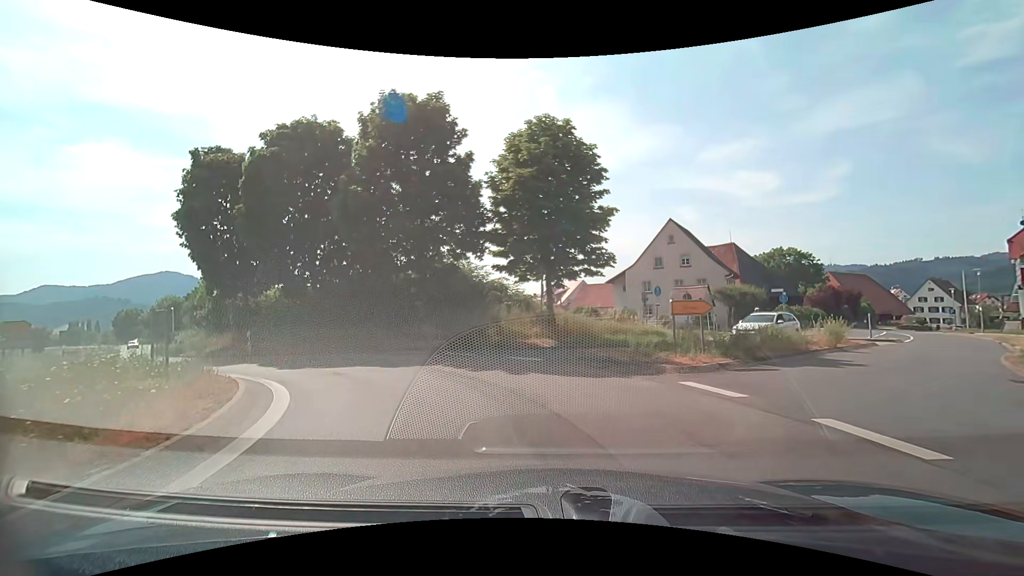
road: secondary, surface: asphalt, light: Day
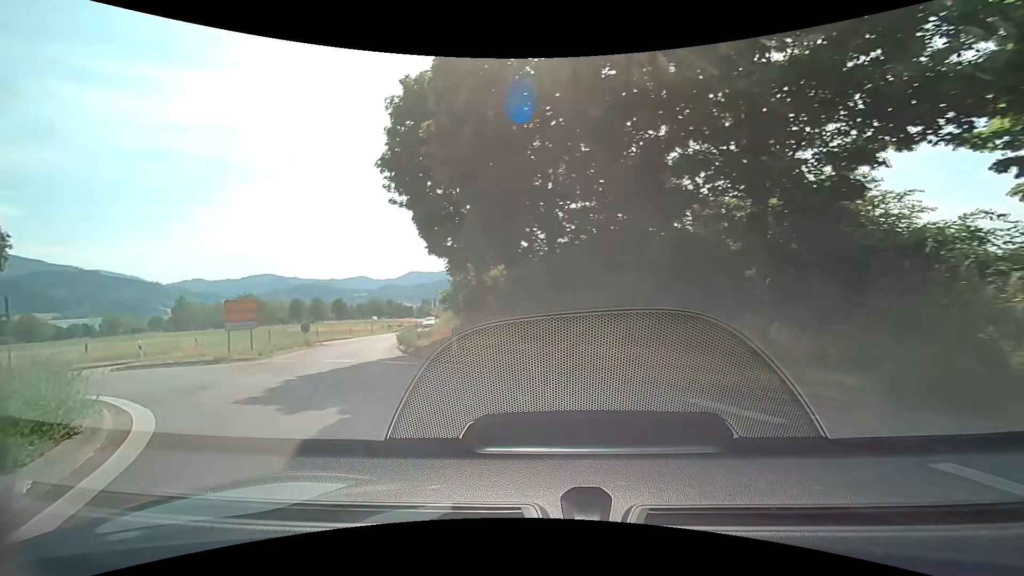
(-2.4, +12.0) m; -31°
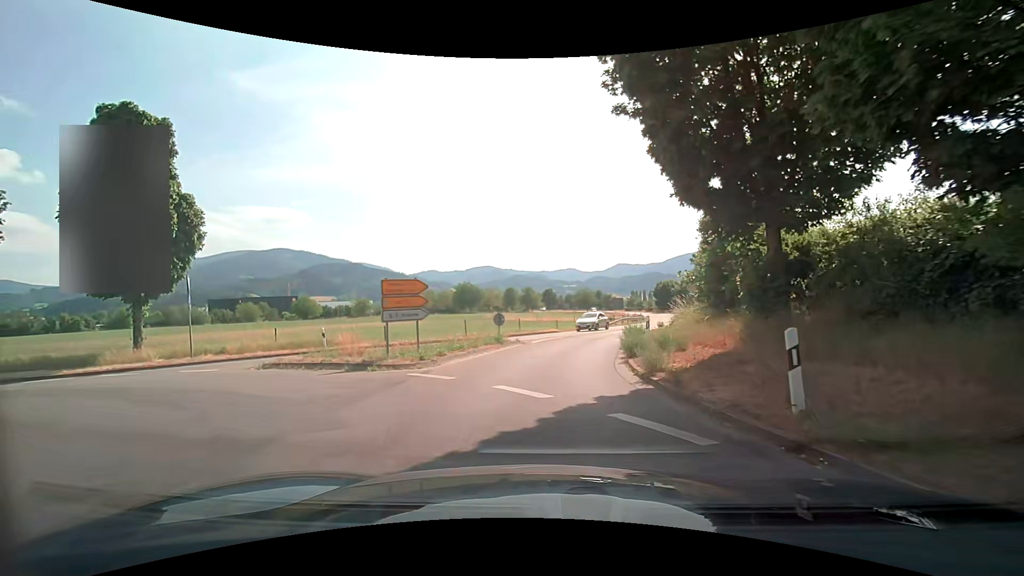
(-2.3, +8.4) m; -25°
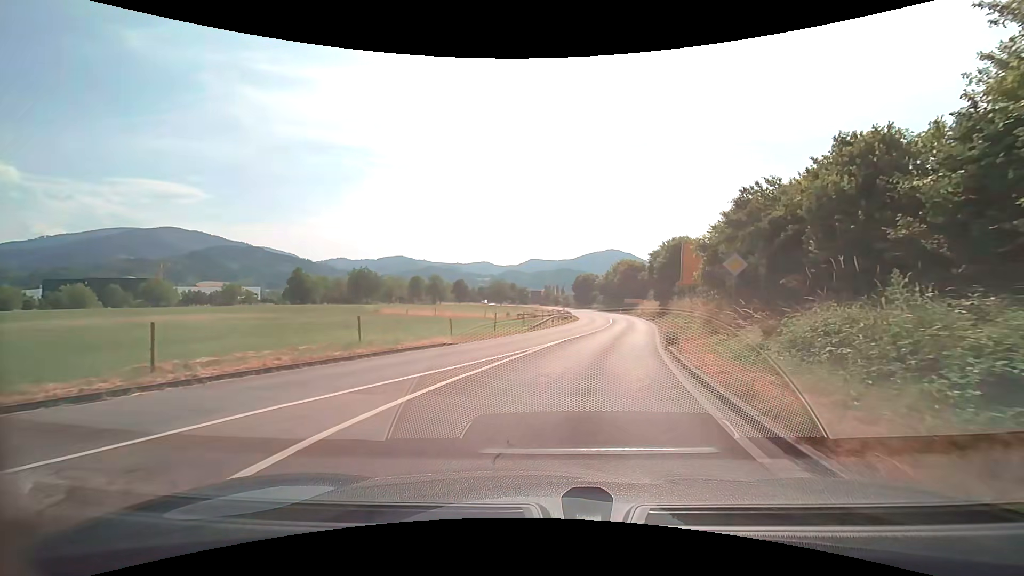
(+0.6, +20.4) m; +9°
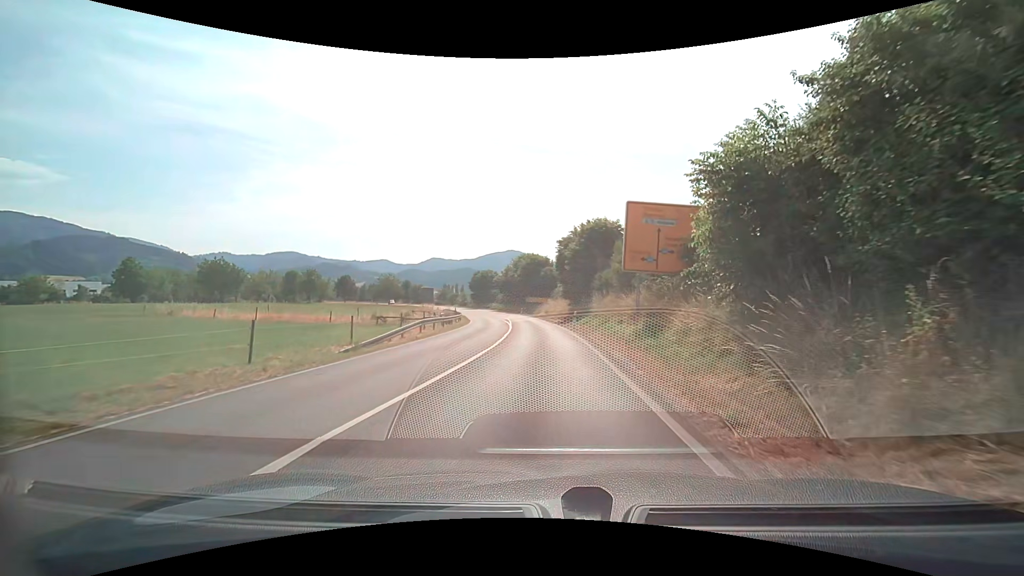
(+1.6, +15.5) m; +12°
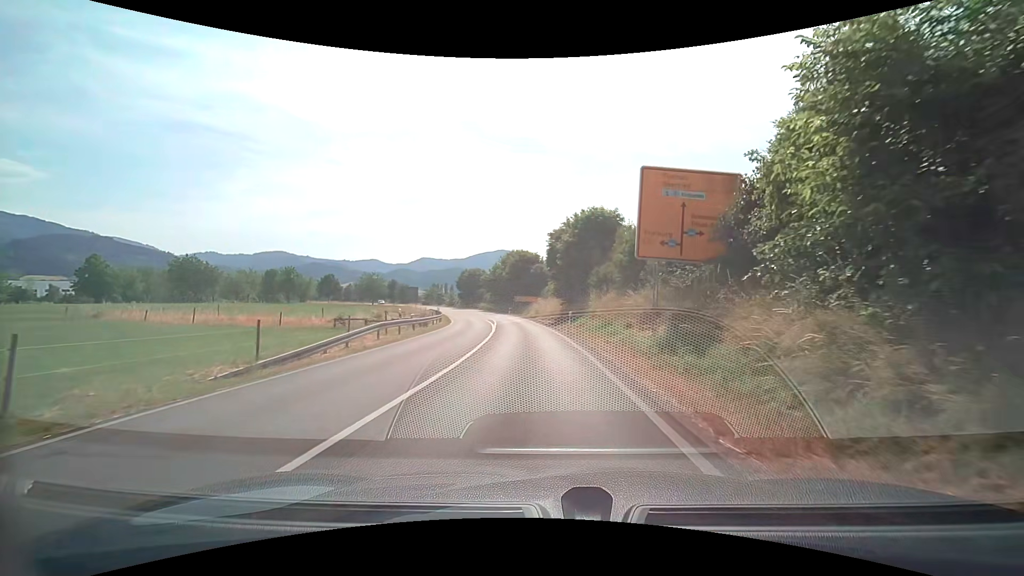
(+0.1, +5.5) m; +1°
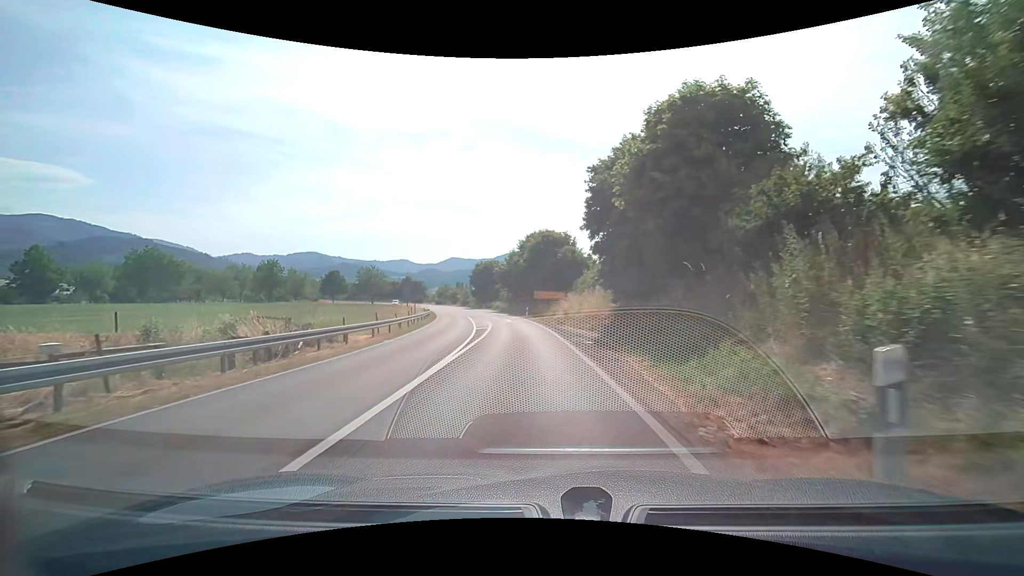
(-0.2, +23.6) m; -3°
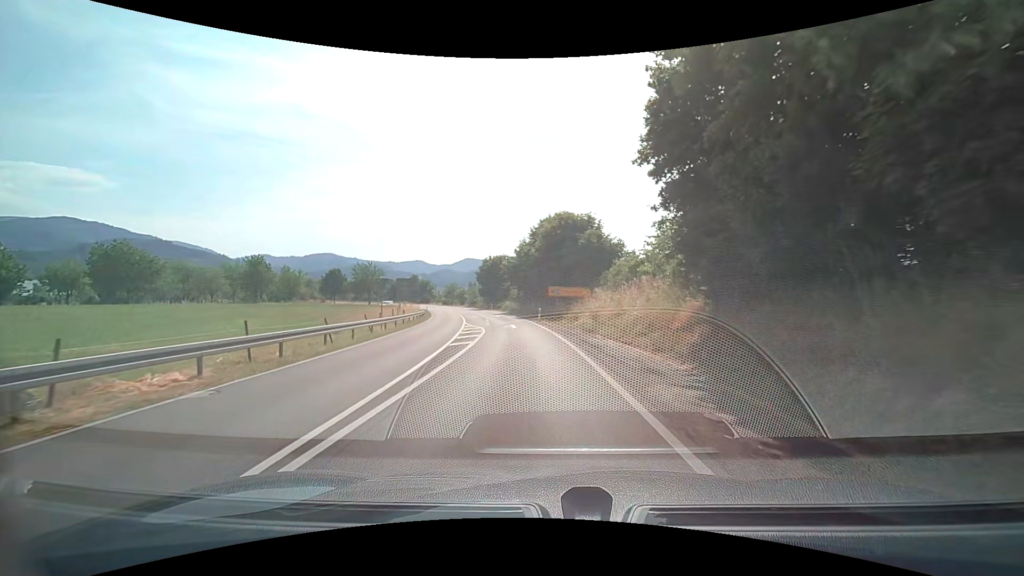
(-0.2, +12.8) m; -2°
(0, +10) (-1, +20) (-2, +30) (-3, +40) (-4, +50) (-5, +60) (-7, +70) (-9, +79) (-11, +89) (-14, +99) m
